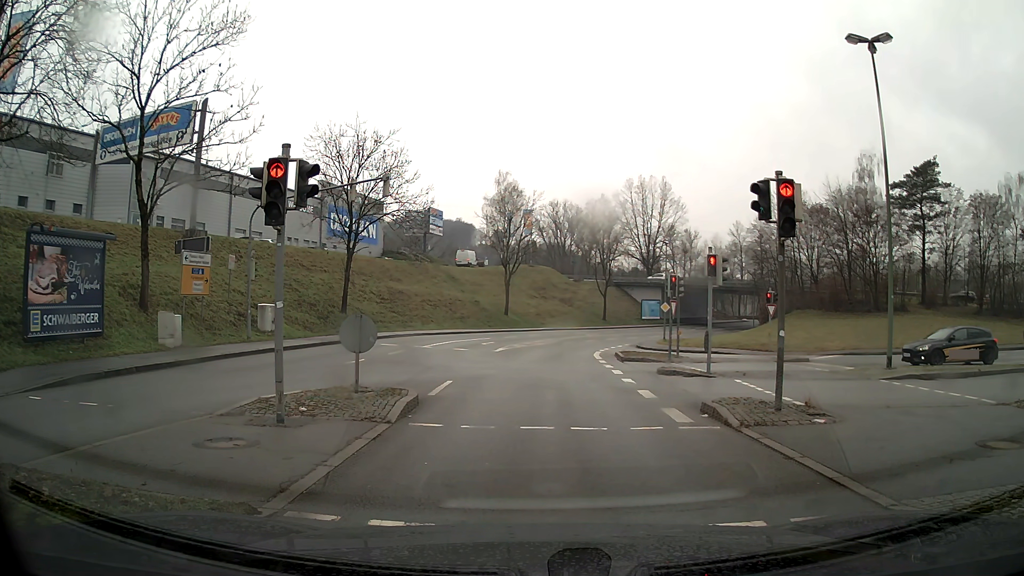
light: Day
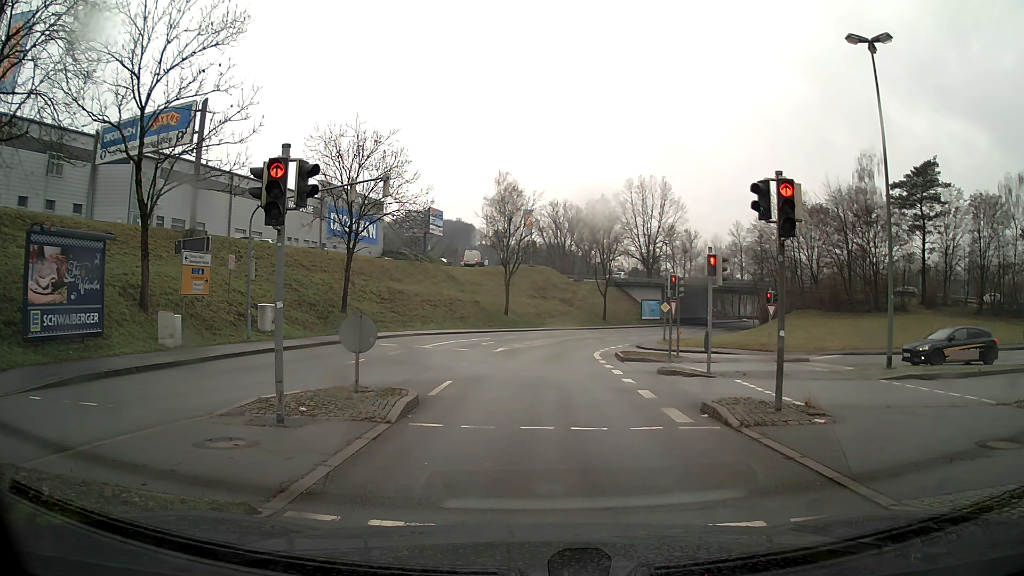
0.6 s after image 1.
(0.0, 0.0) m; 0°
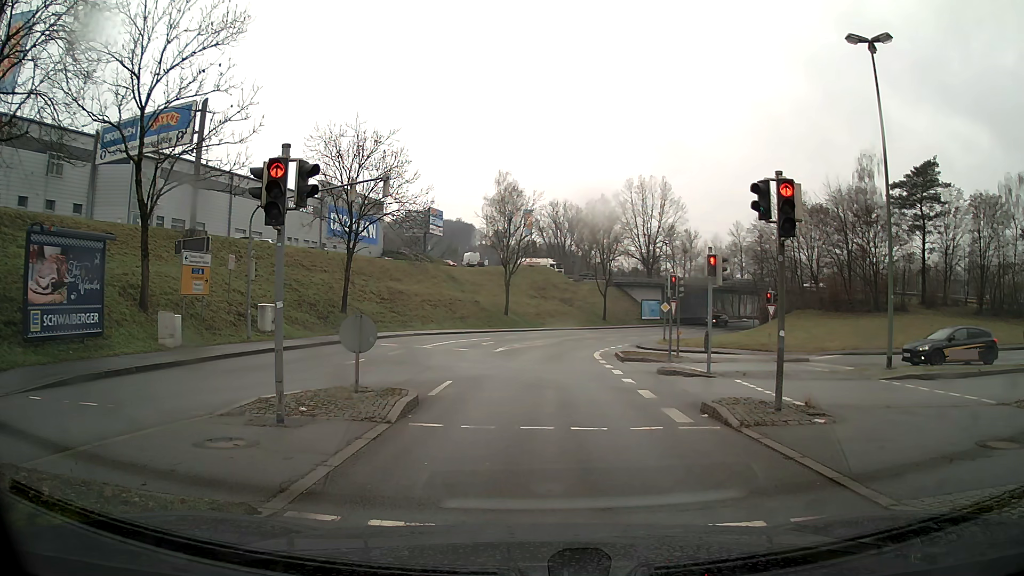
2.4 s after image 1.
(0.0, 0.0) m; 0°
(0, +10) (+1, +20) (+2, +30) (+3, +40) (+6, +49) (+10, +59) (+15, +67) (+21, +75) (+27, +83) (+34, +91) m
